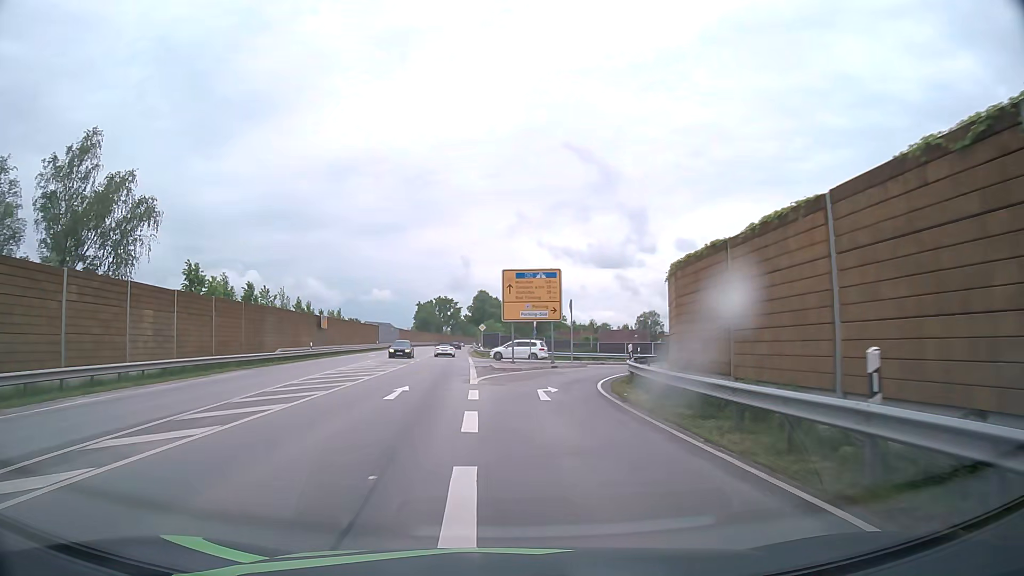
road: primary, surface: asphalt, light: Day
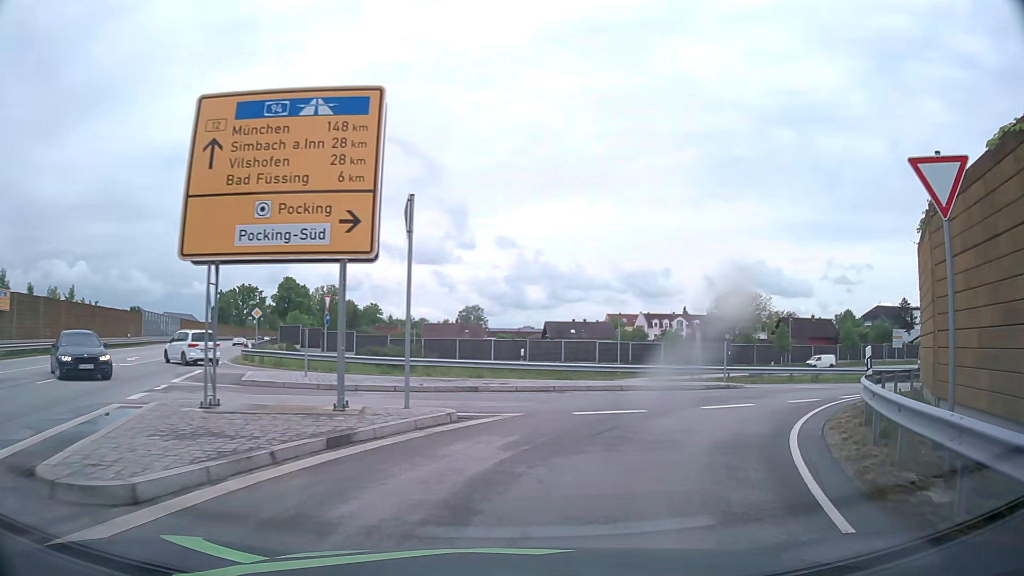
(+1.4, +25.5) m; +14°
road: unclassified
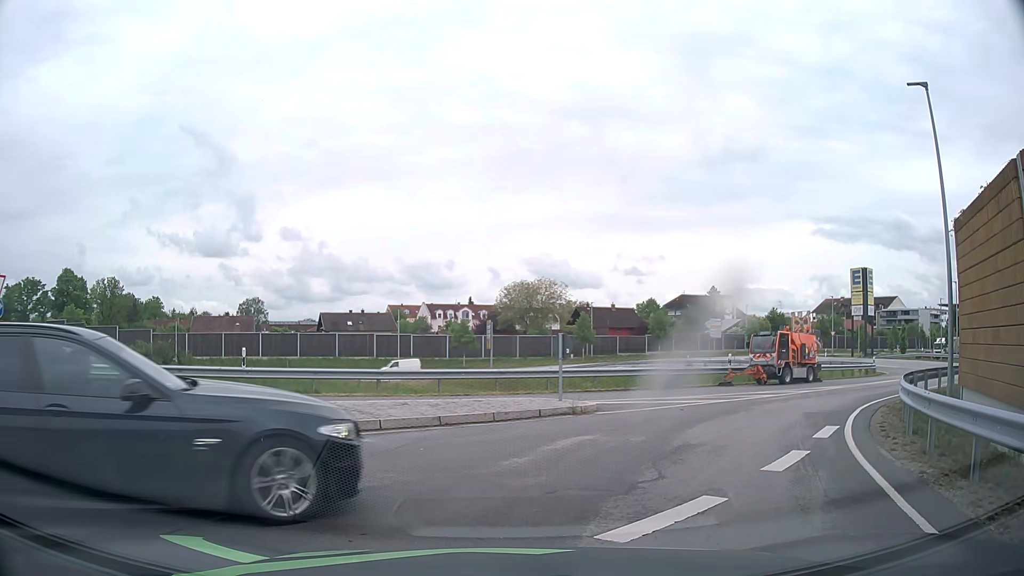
(+1.5, +9.0) m; +21°
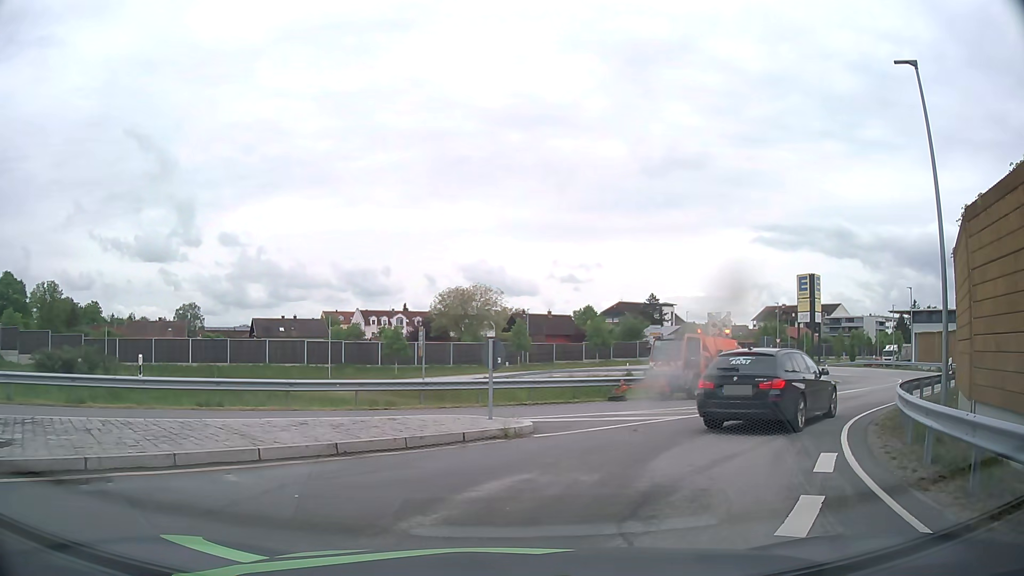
(+0.1, +2.5) m; +4°
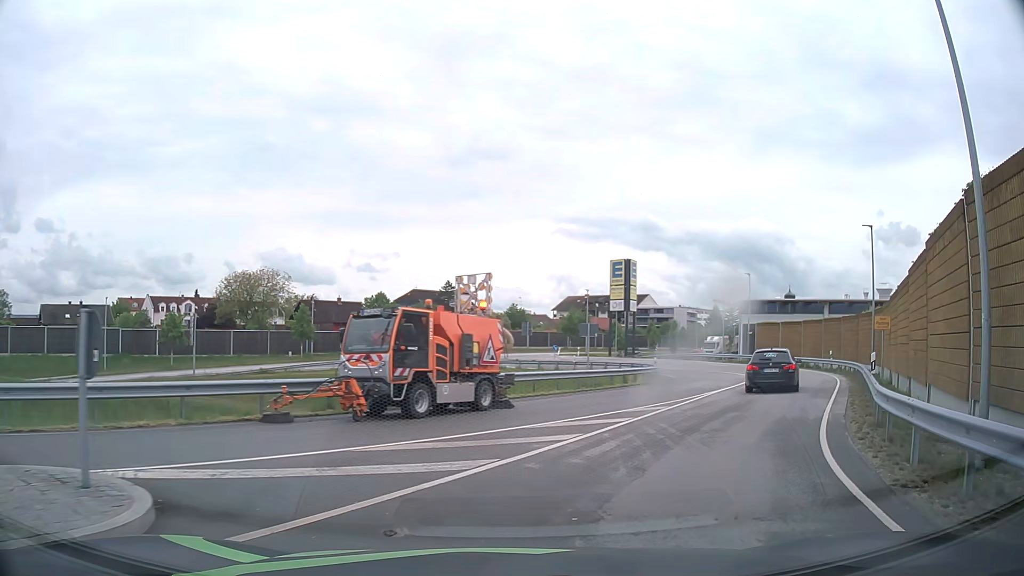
(+1.1, +7.6) m; +16°
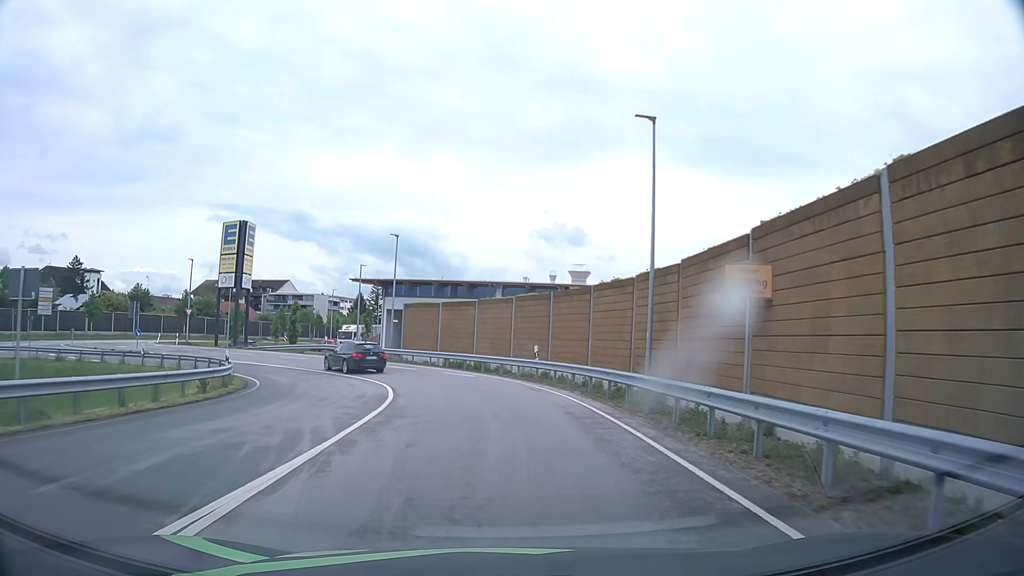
(+6.1, +17.8) m; +31°
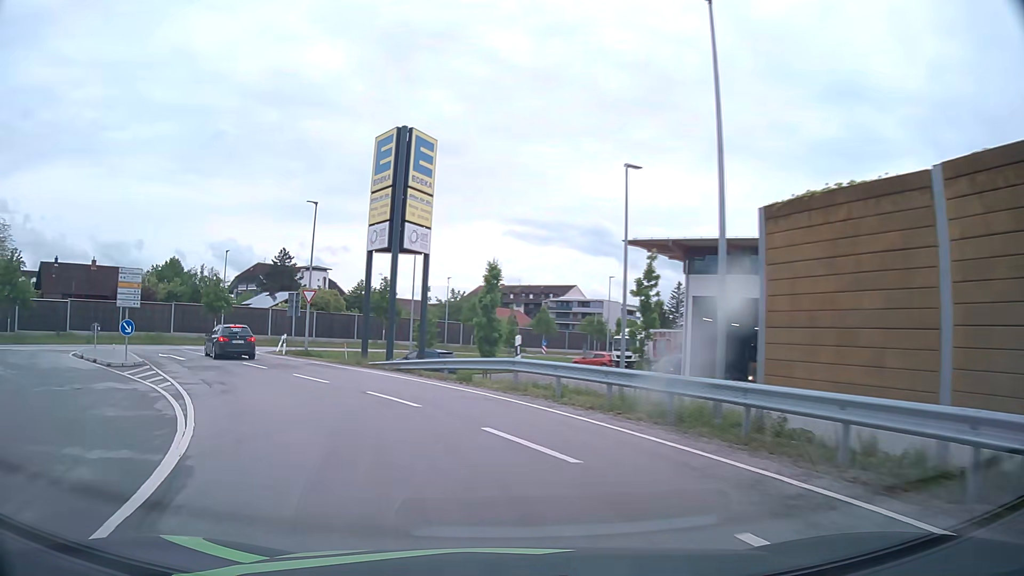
(-4.7, +31.5) m; -24°
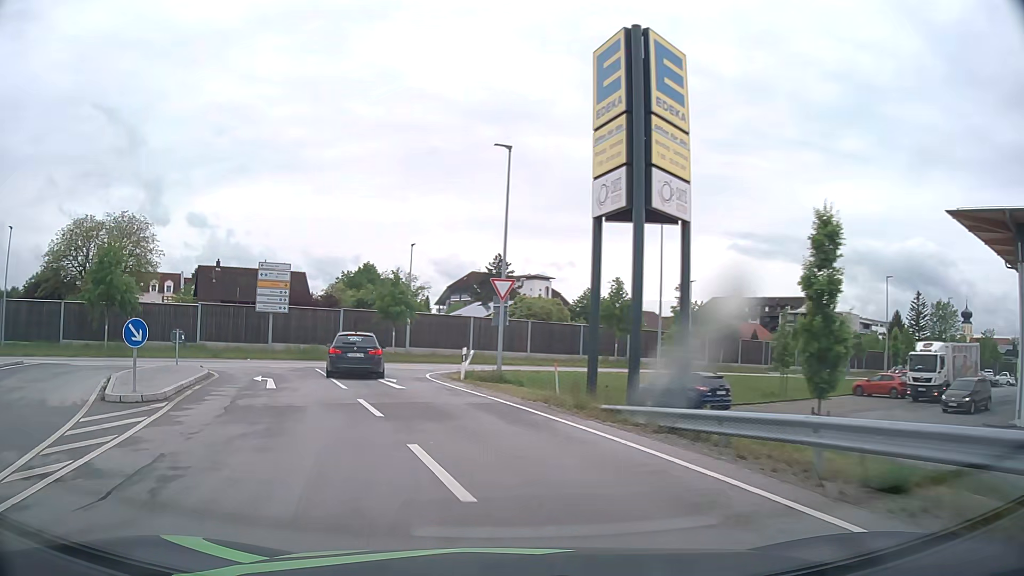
(-2.1, +12.6) m; -19°
(-1, +10) (-4, +20) (-5, +29) (0, +38) (+9, +43) (+17, +48) (+26, +53) (+35, +58) (+43, +63) (+52, +67) m
